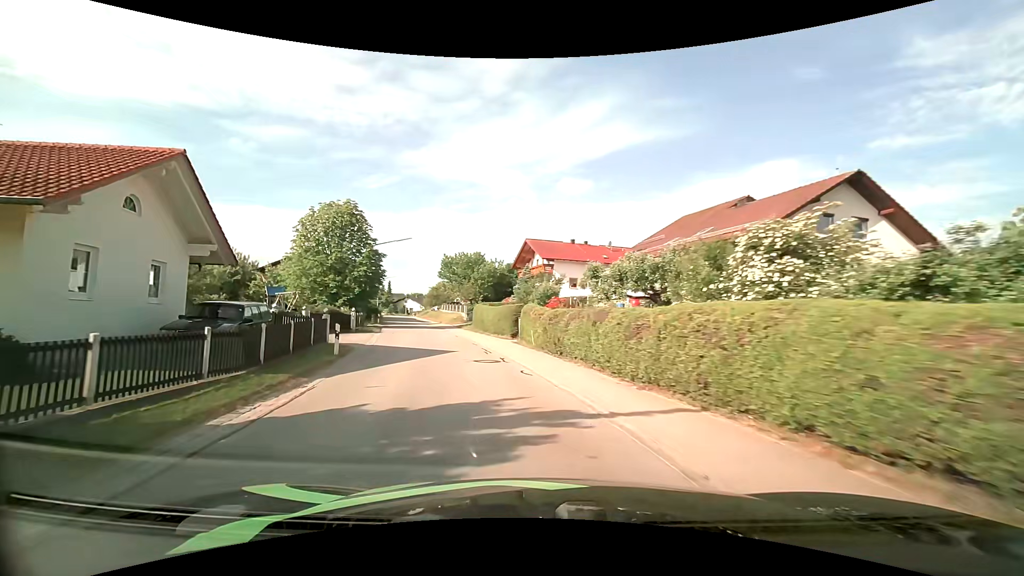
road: tertiary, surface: asphalt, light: Day
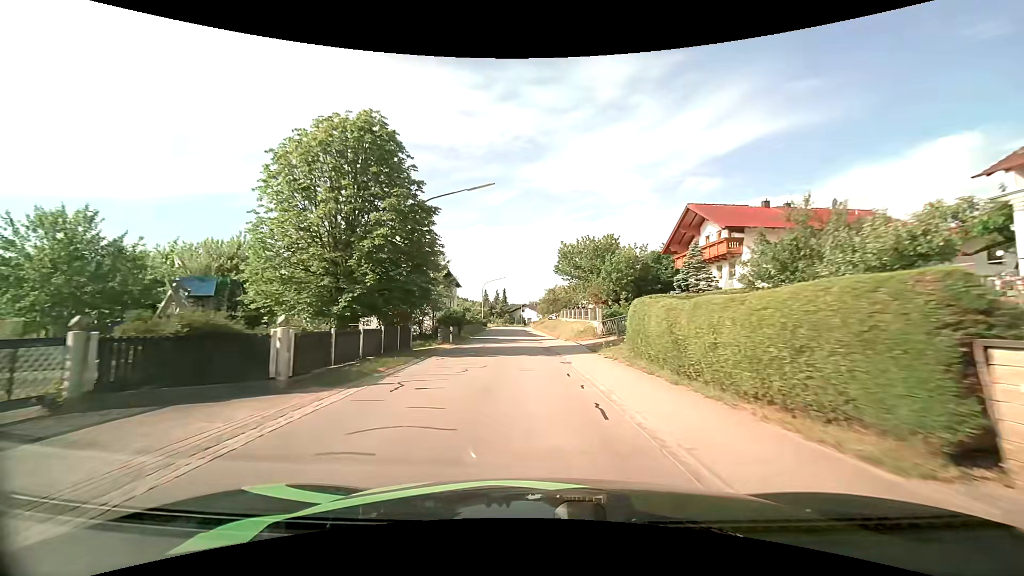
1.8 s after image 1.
(-3.3, +21.1) m; -14°
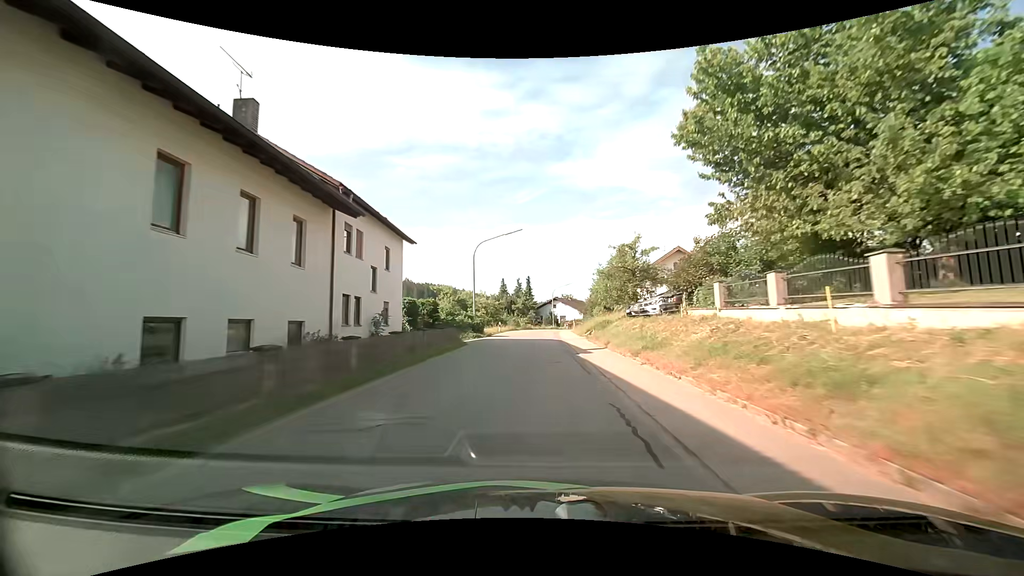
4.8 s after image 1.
(-1.8, +39.4) m; -3°
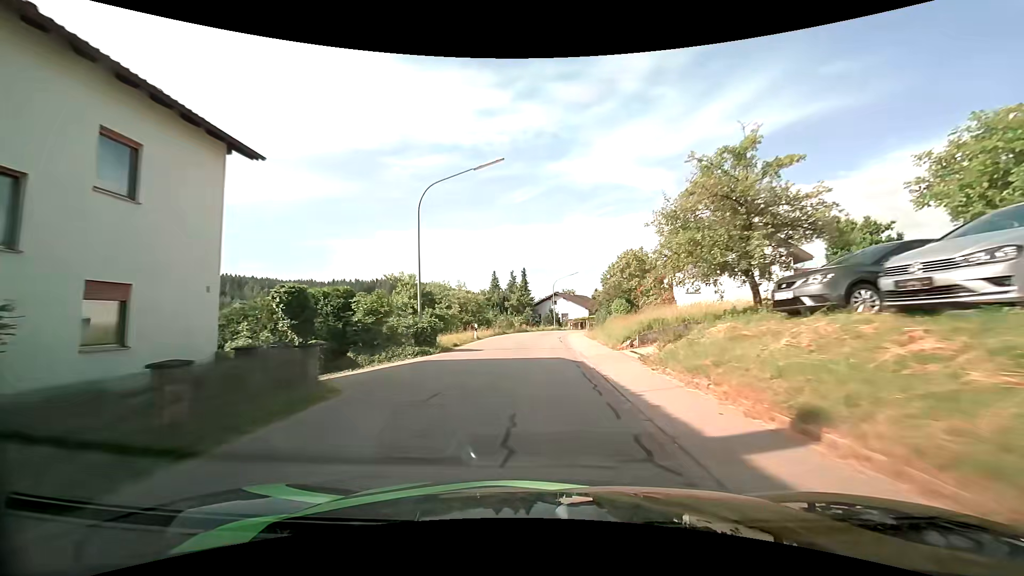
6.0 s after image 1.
(0.0, +16.1) m; +1°
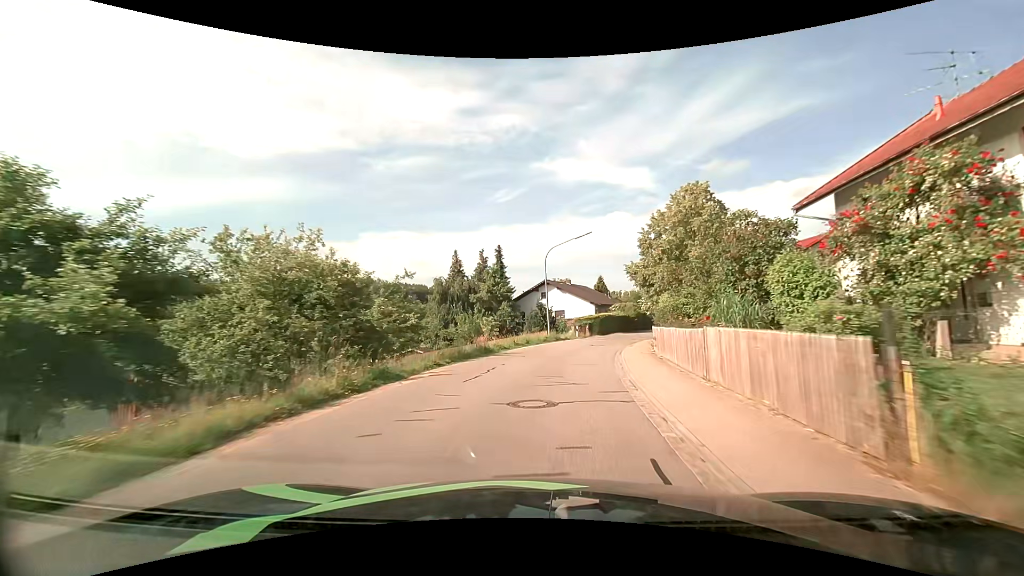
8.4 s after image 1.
(0.0, +30.1) m; +1°
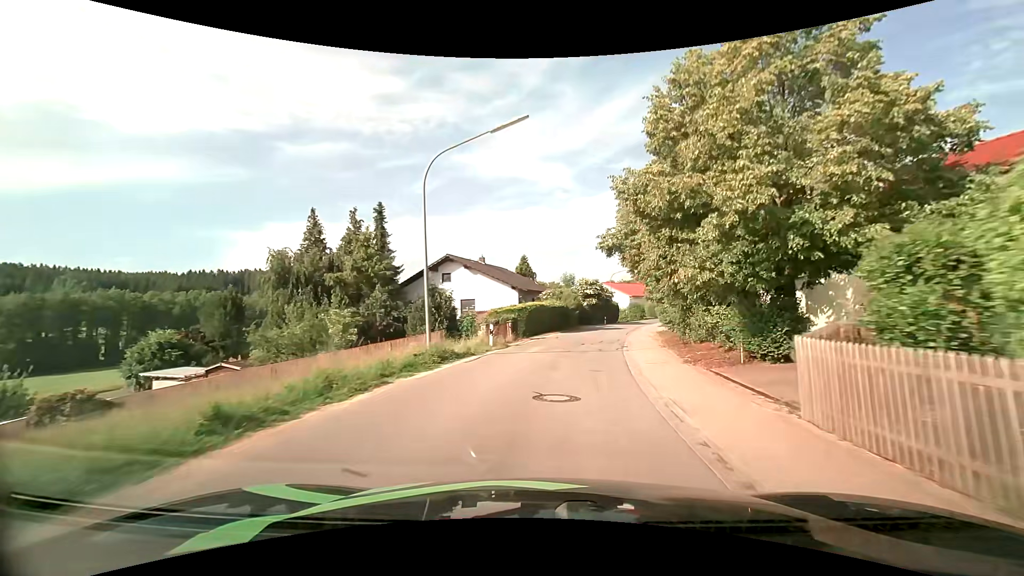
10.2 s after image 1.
(+1.3, +20.1) m; +9°
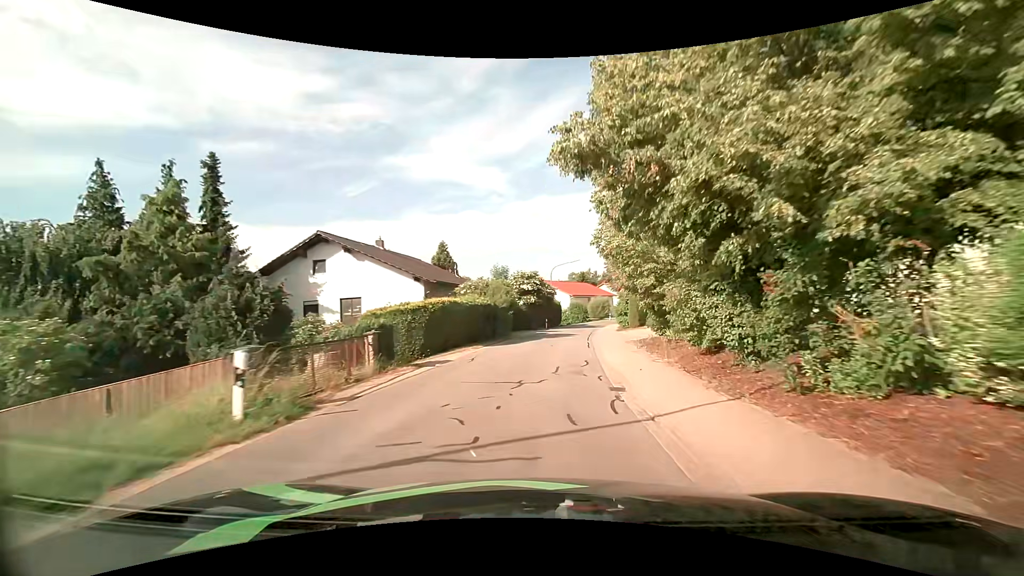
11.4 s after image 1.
(+1.0, +13.6) m; +8°
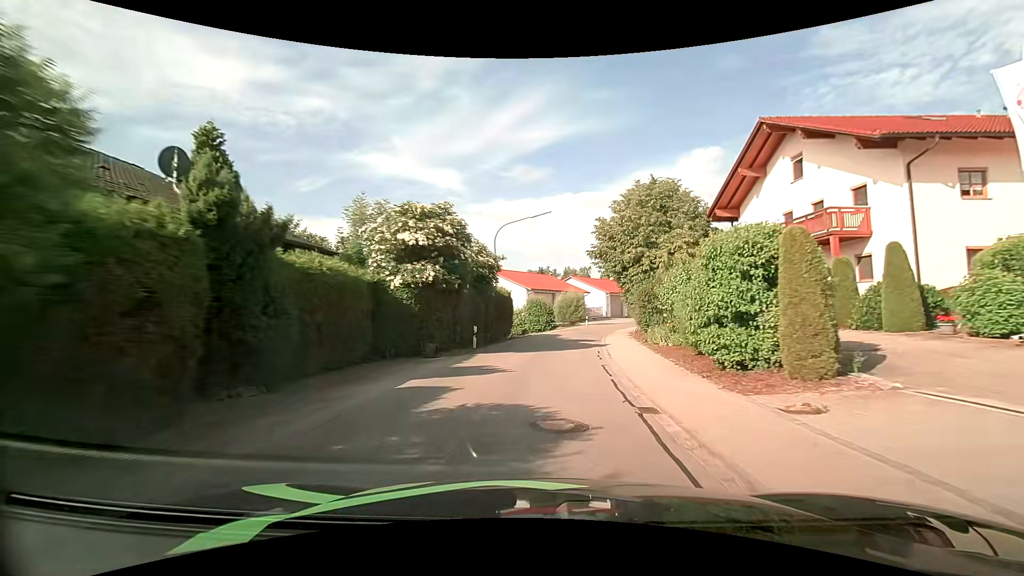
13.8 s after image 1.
(+1.4, +28.4) m; +5°
(0, +10) (+1, +20) (+2, +30) (+4, +40) (+7, +49) (+10, +59) (+15, +68) (+20, +76) (+25, +85) (+31, +93) m
